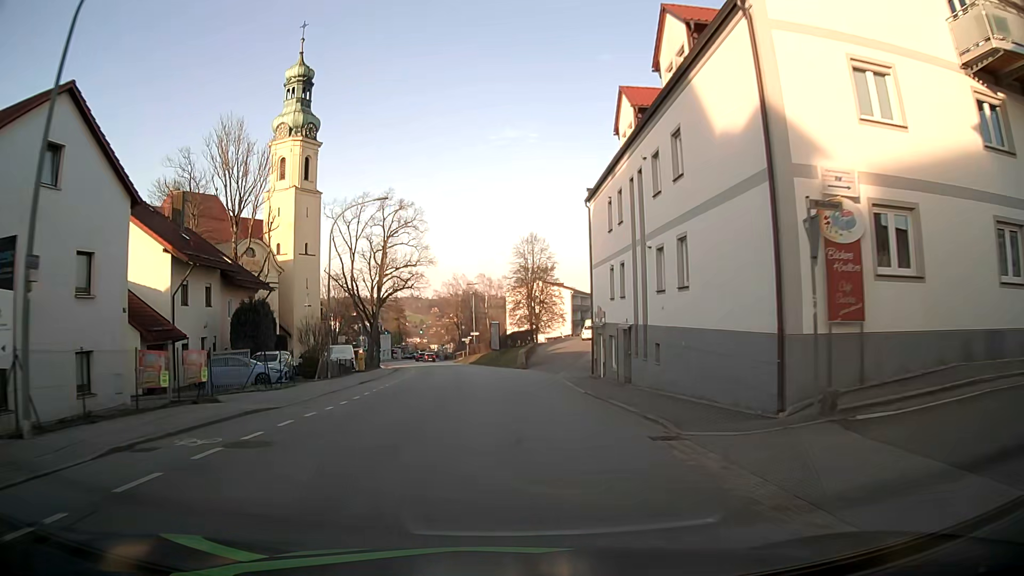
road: tertiary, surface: asphalt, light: Day
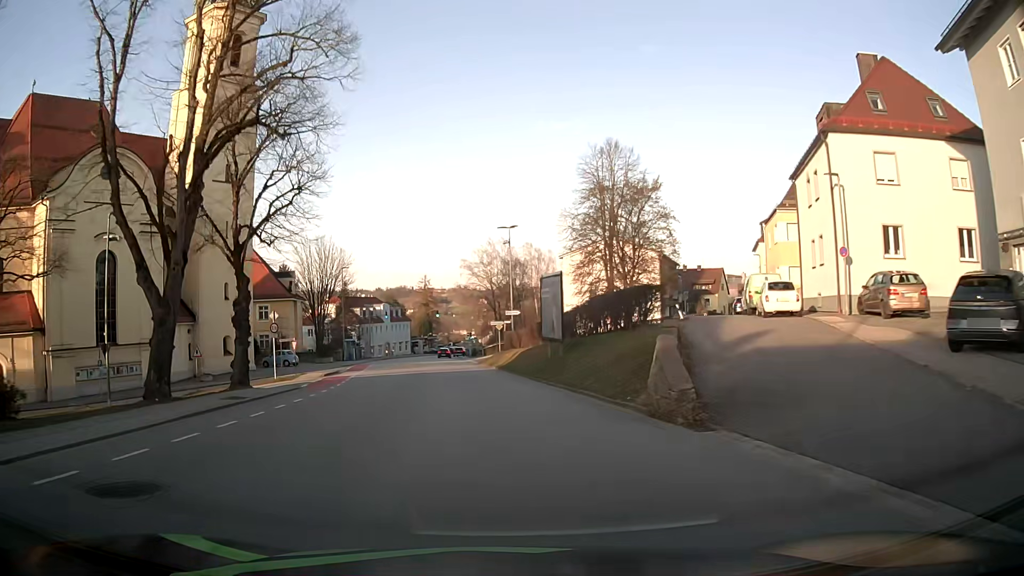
(-0.8, +39.9) m; -4°
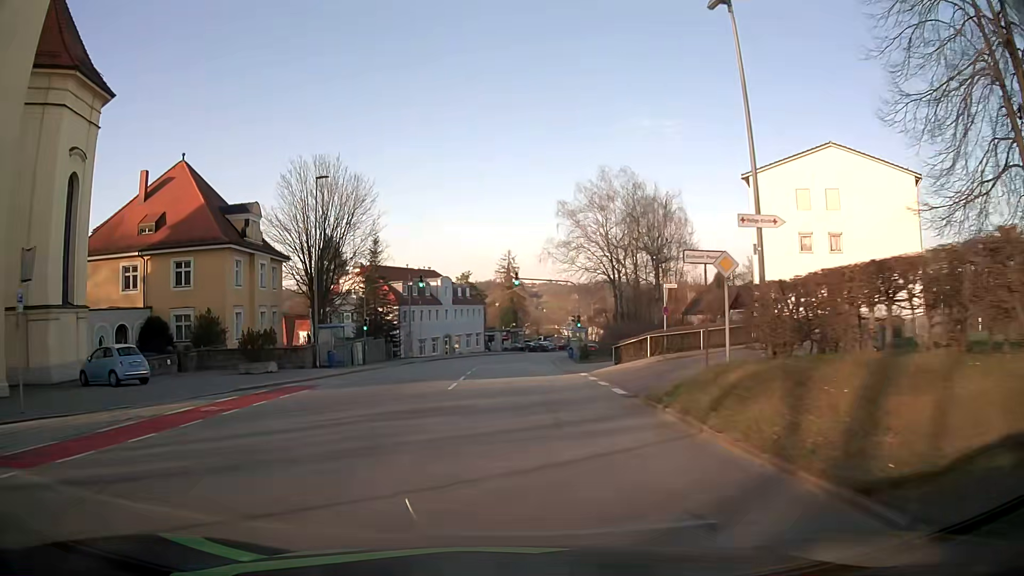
(-3.0, +39.2) m; -8°
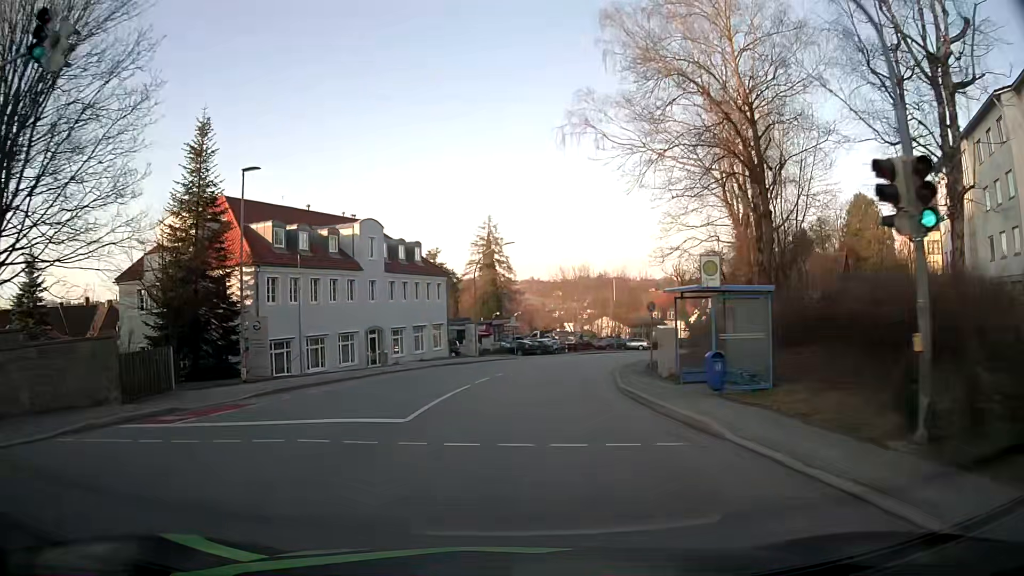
(+0.1, +39.0) m; +1°
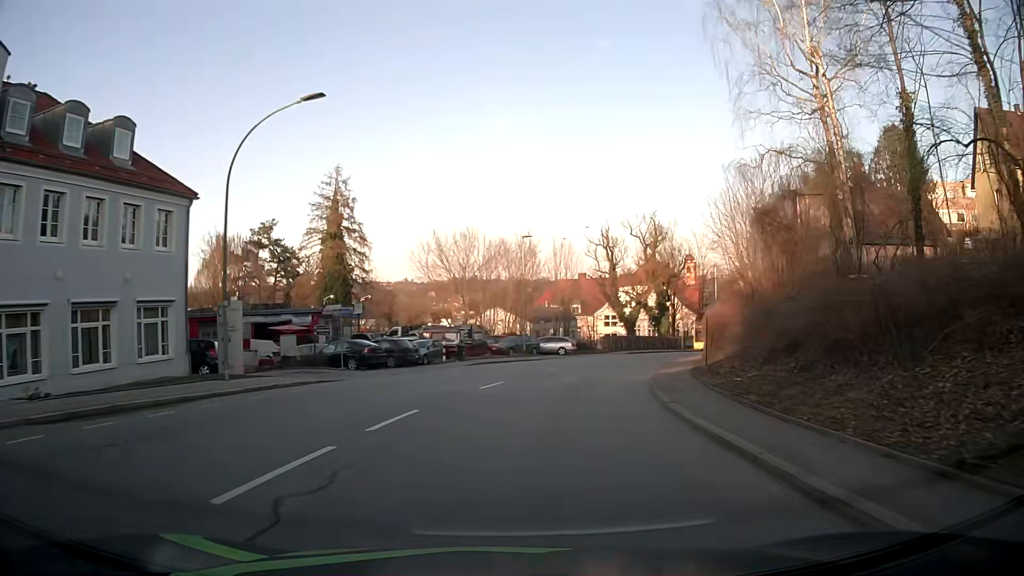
(+2.3, +31.0) m; +10°
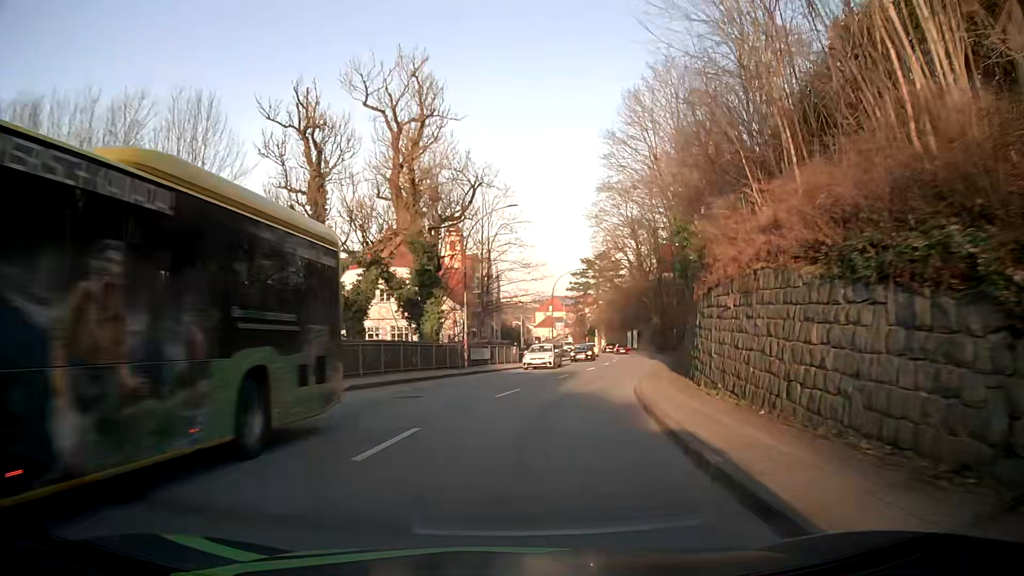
(+7.3, +37.8) m; +22°
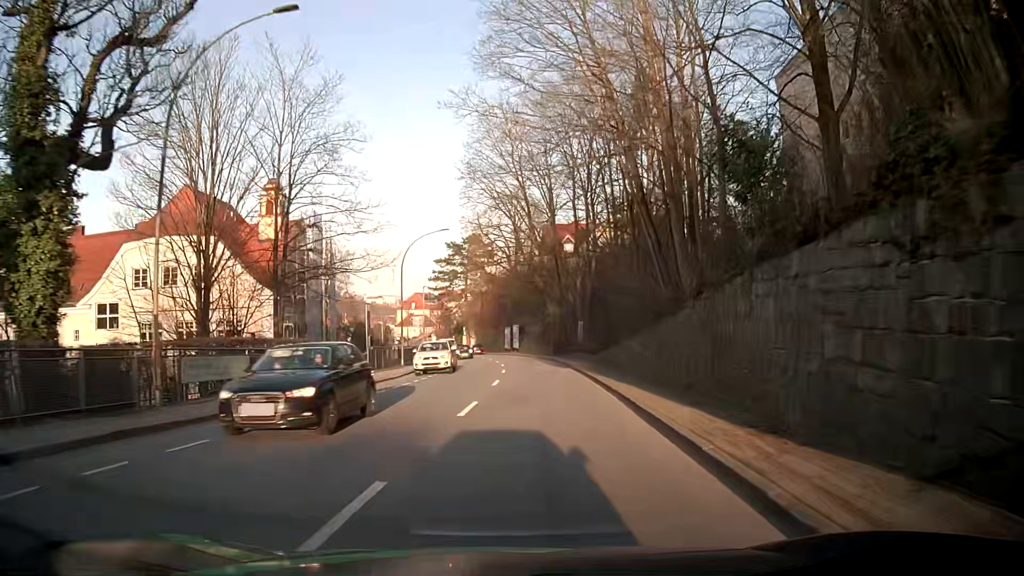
(+2.4, +22.8) m; +12°
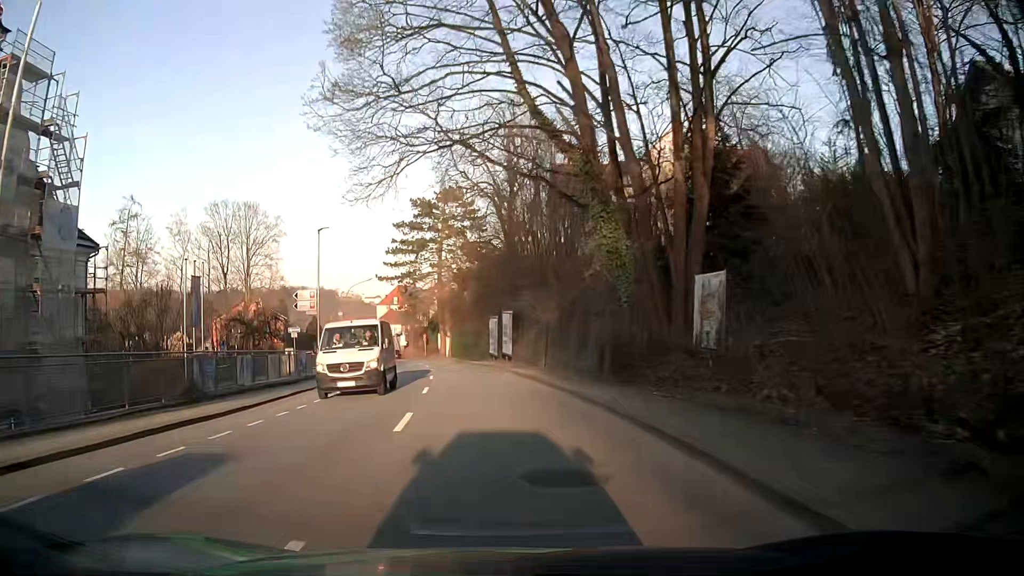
(+0.9, +38.0) m; 0°
(0, +10) (-1, +20) (-2, +30) (-3, +40) (-5, +50) (-6, +60) (-9, +69) (-11, +79) (-14, +89) (-17, +98) m
